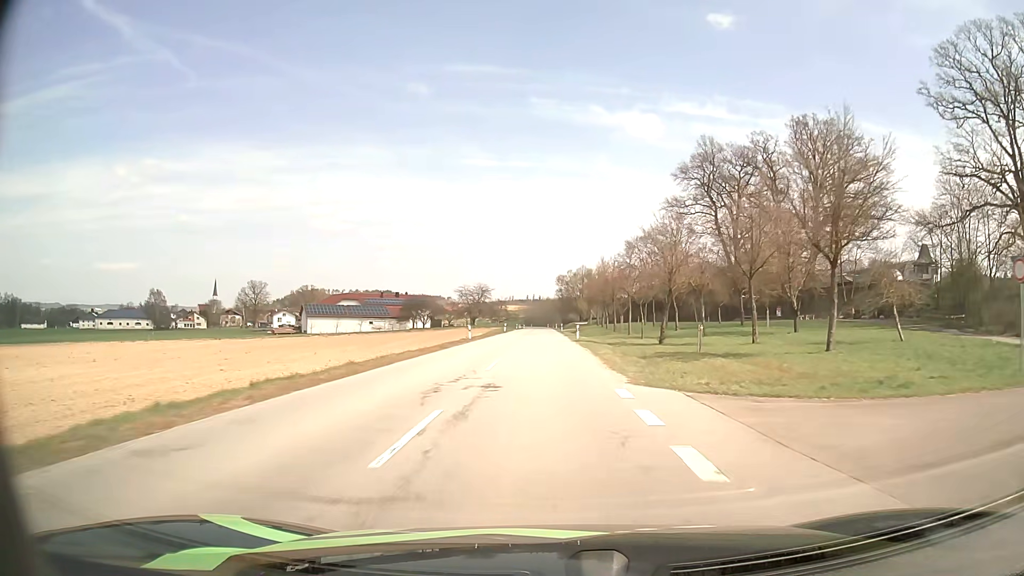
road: secondary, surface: asphalt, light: Day
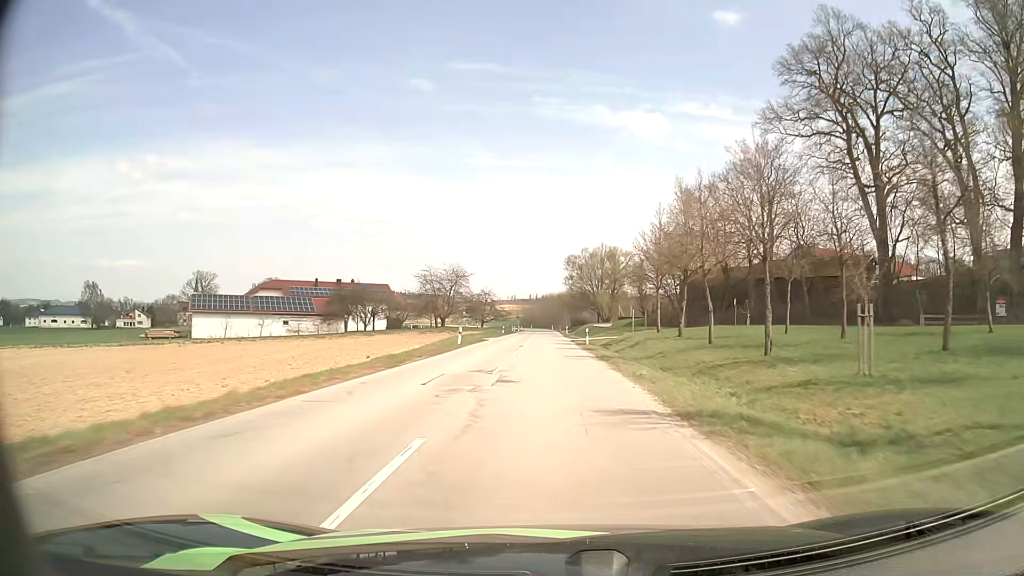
(-0.3, +50.7) m; 0°
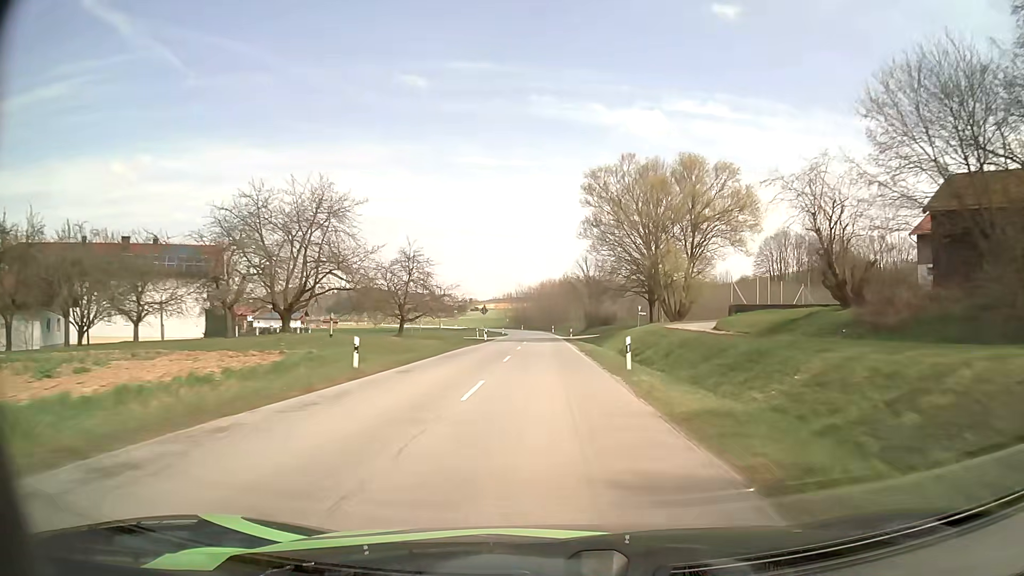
(+0.1, +64.3) m; 0°
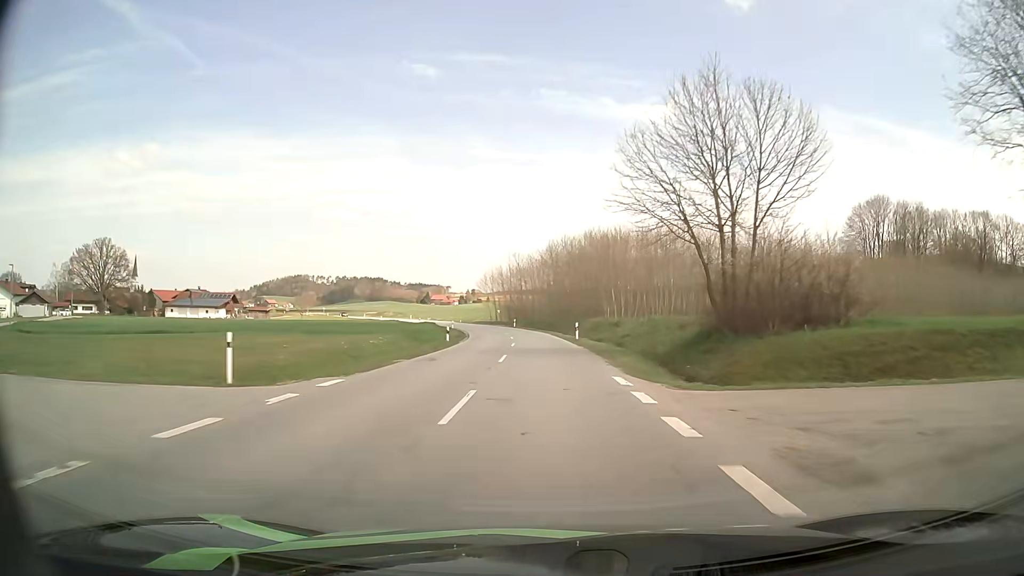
(-0.2, +63.3) m; -1°
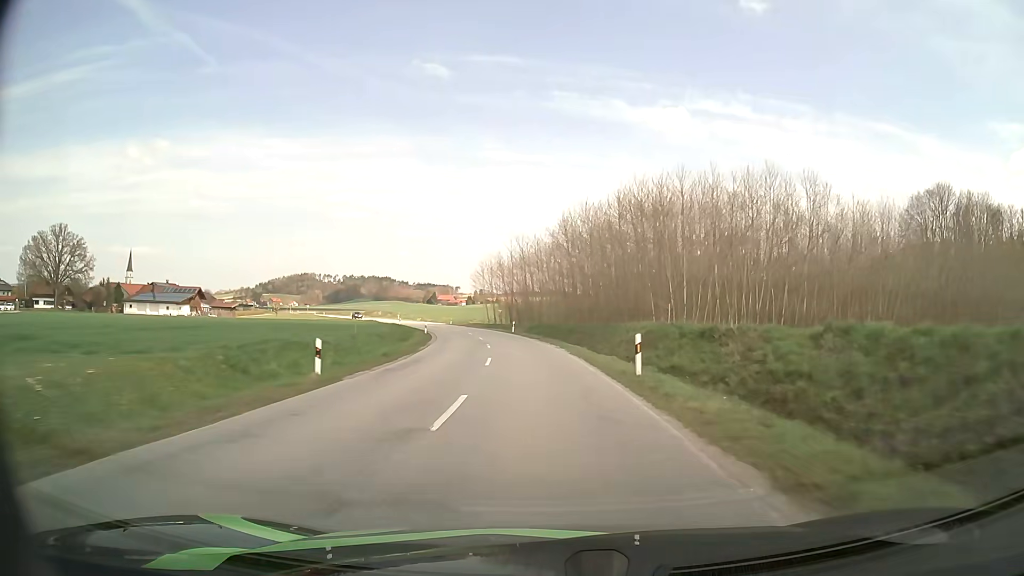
(-0.1, +24.2) m; -1°
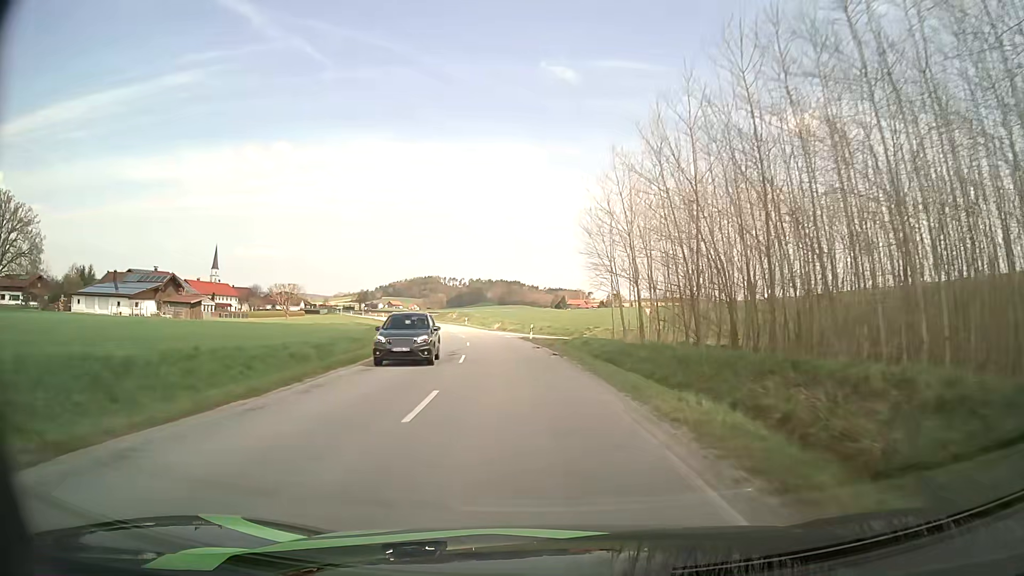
(-4.6, +59.4) m; -10°
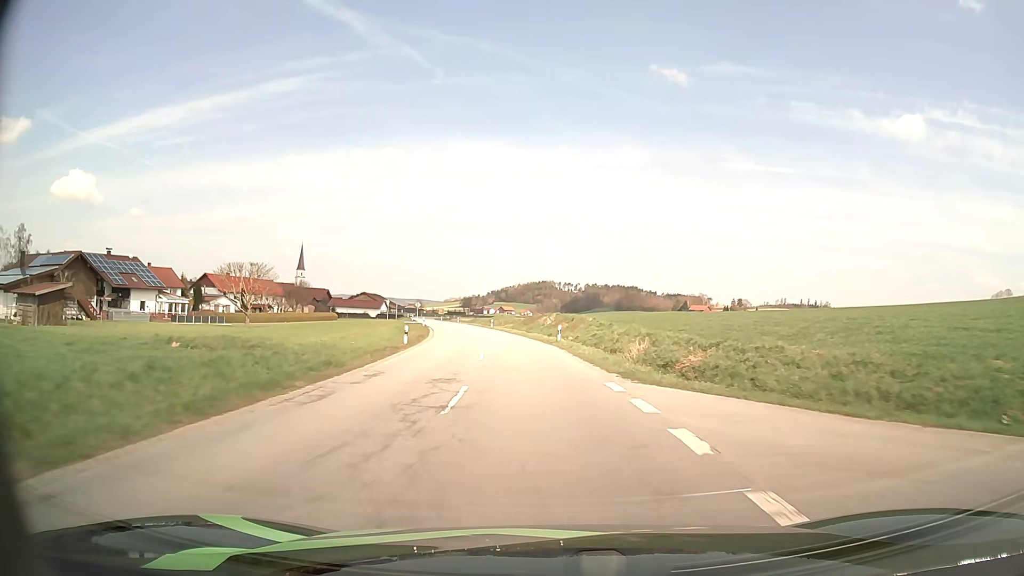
(-4.5, +47.1) m; -10°
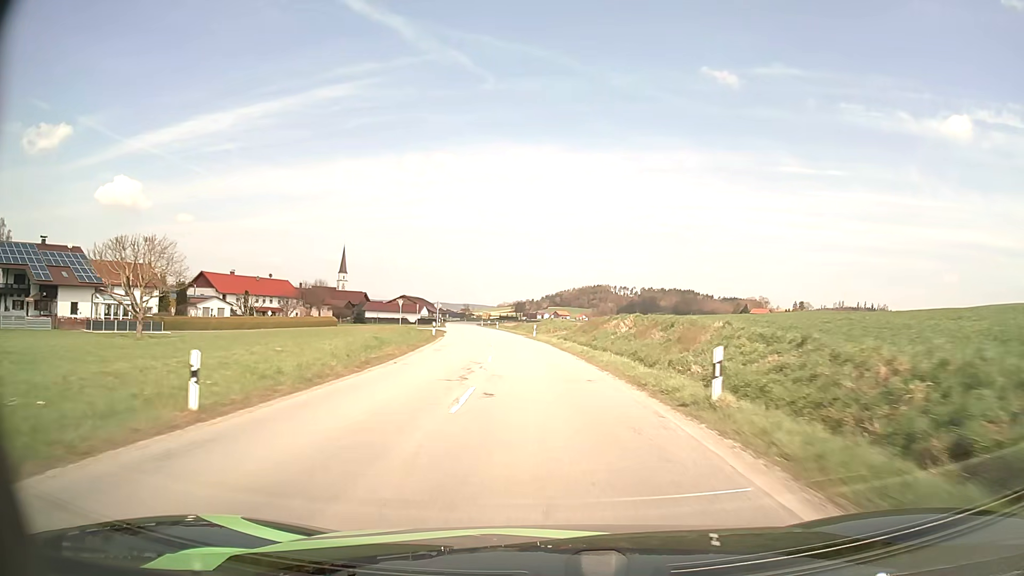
(-0.9, +24.2) m; -4°
(0, +10) (-1, +20) (-1, +30) (-2, +40) (-3, +50) (-4, +60) (-6, +70) (-7, +80) (-9, +89) (-10, +99) m
